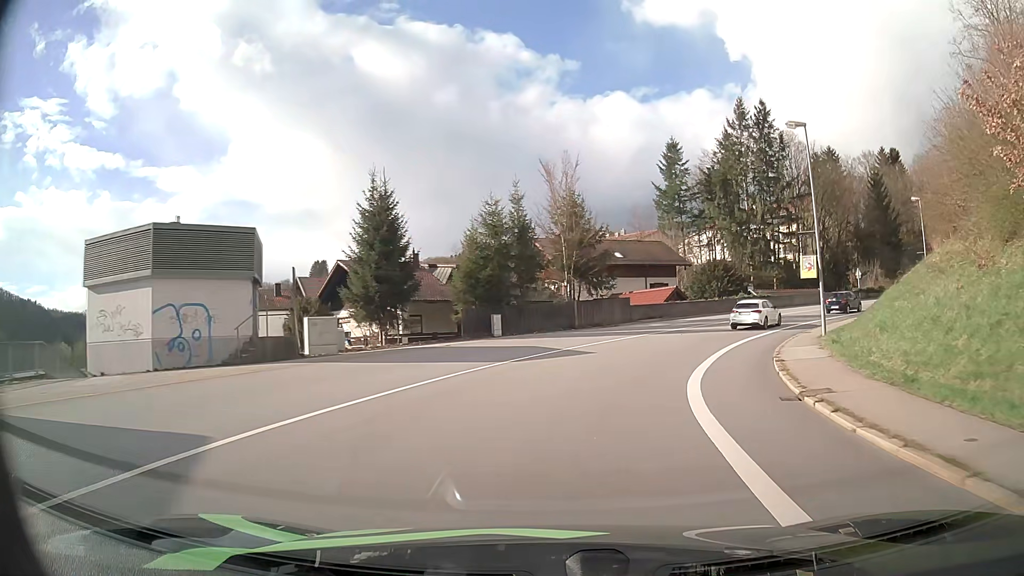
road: primary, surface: asphalt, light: Day
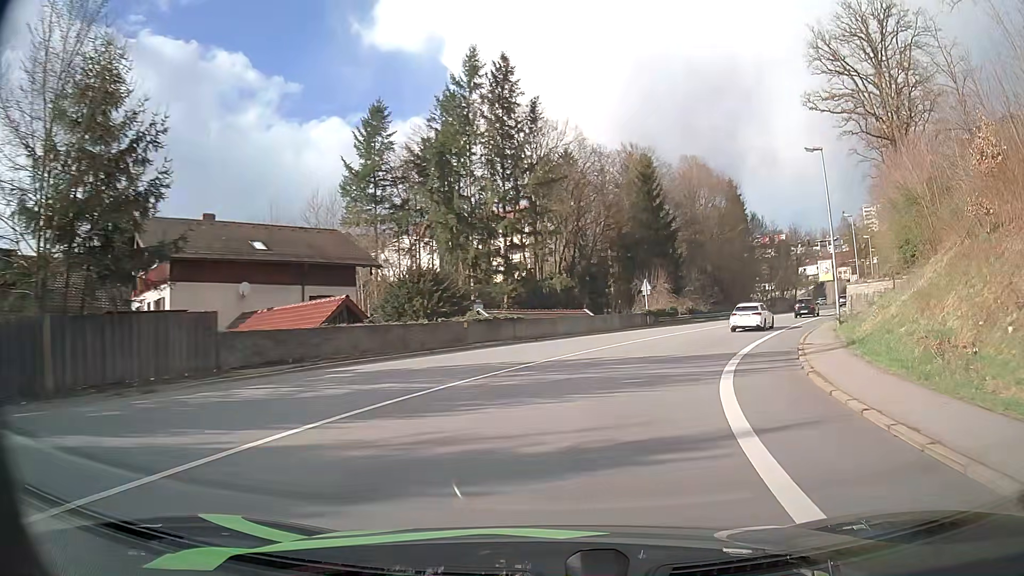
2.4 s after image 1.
(+5.3, +25.8) m; +25°
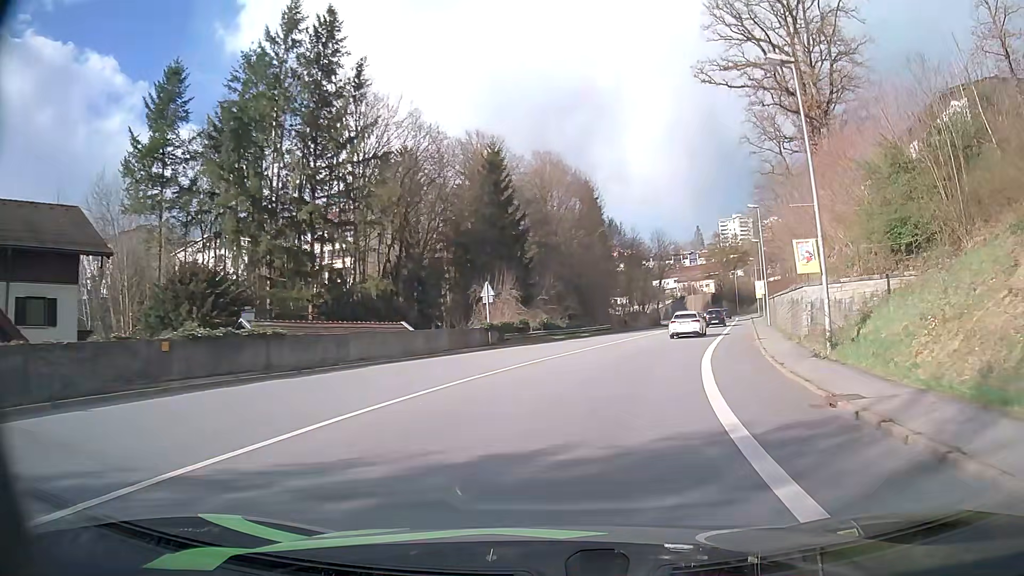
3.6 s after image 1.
(+1.6, +13.2) m; +13°
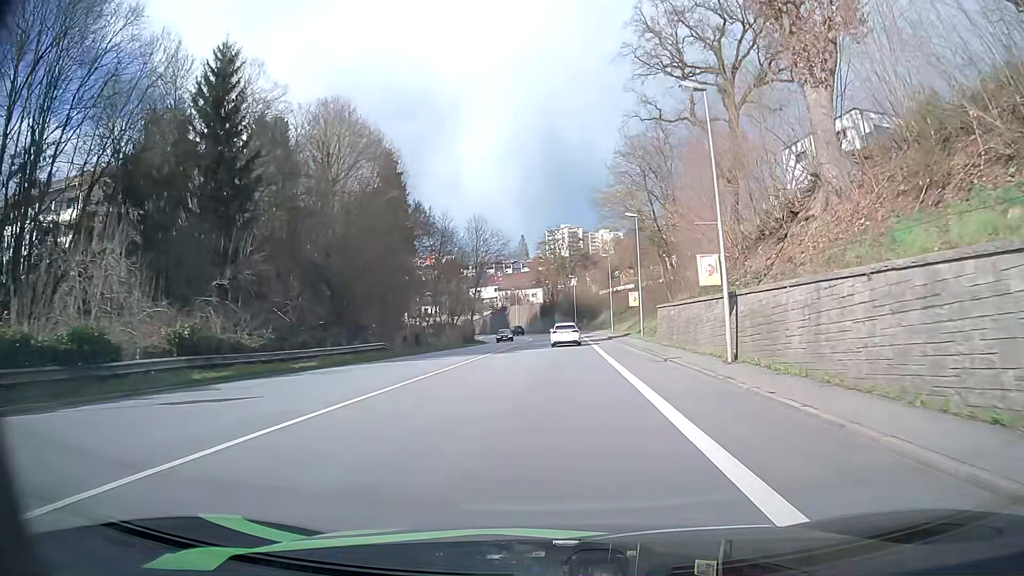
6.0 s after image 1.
(+4.6, +27.0) m; +15°
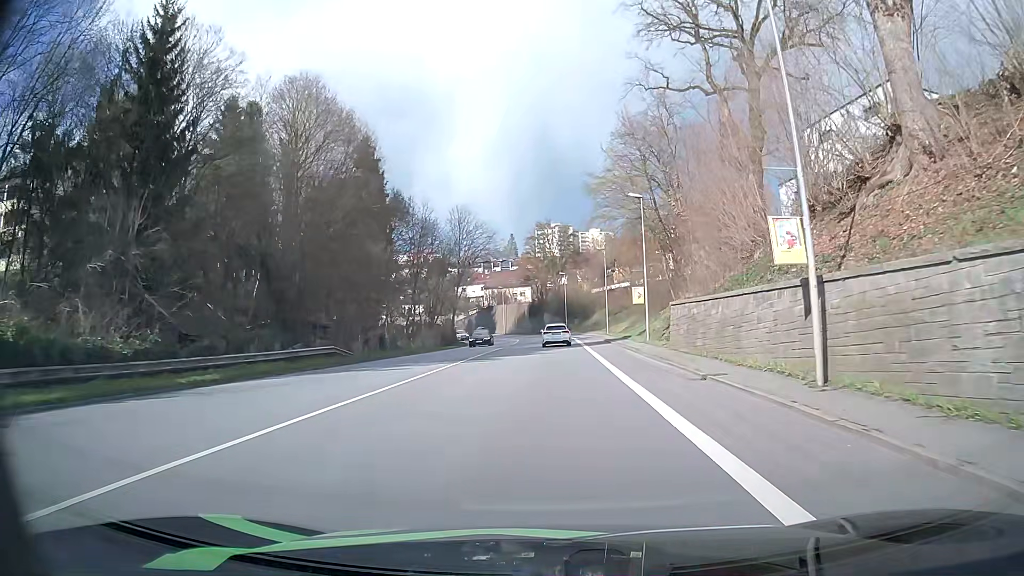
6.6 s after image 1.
(+0.1, +7.2) m; +1°
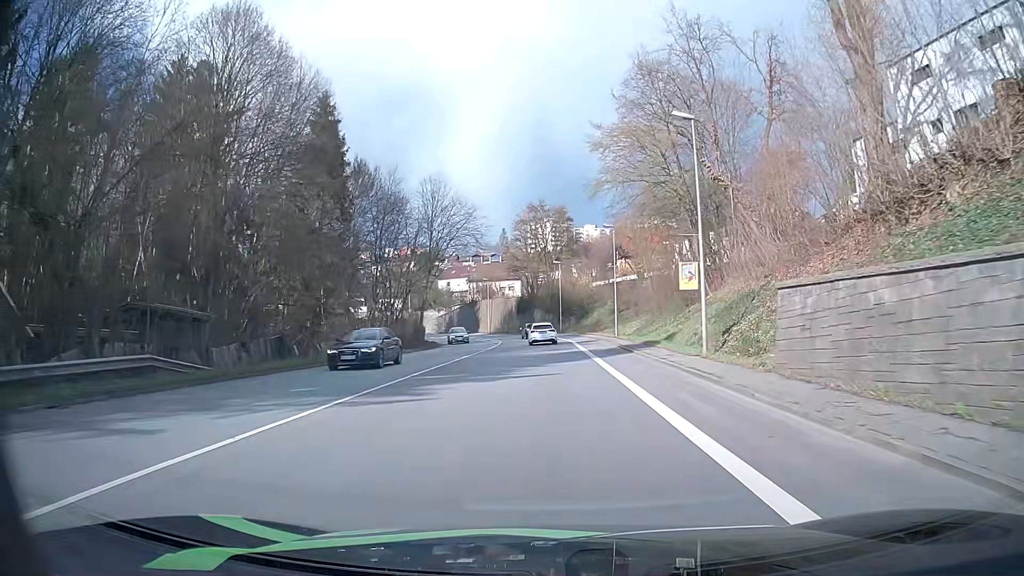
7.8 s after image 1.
(+0.1, +15.1) m; +1°
